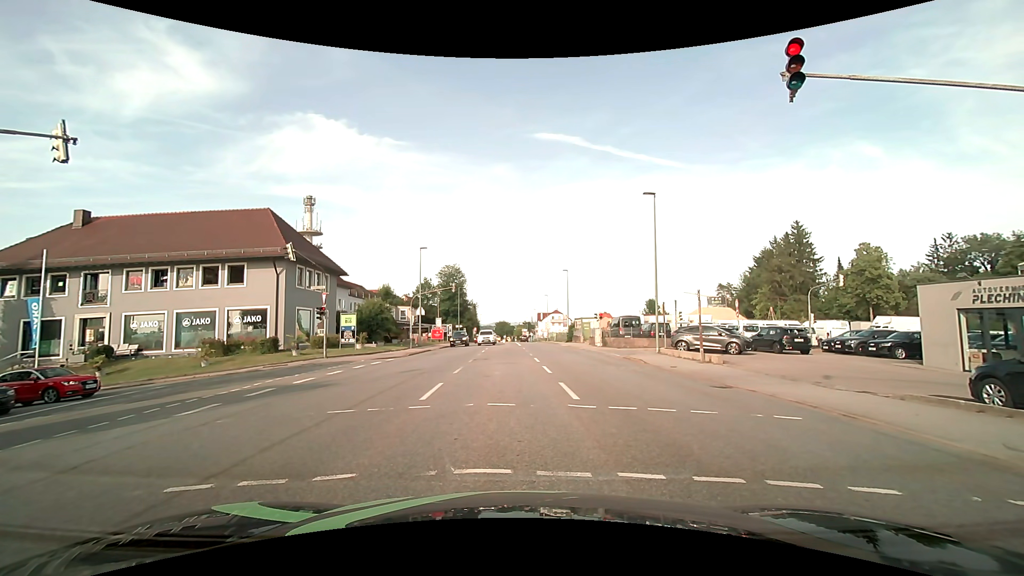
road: tertiary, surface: asphalt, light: Day
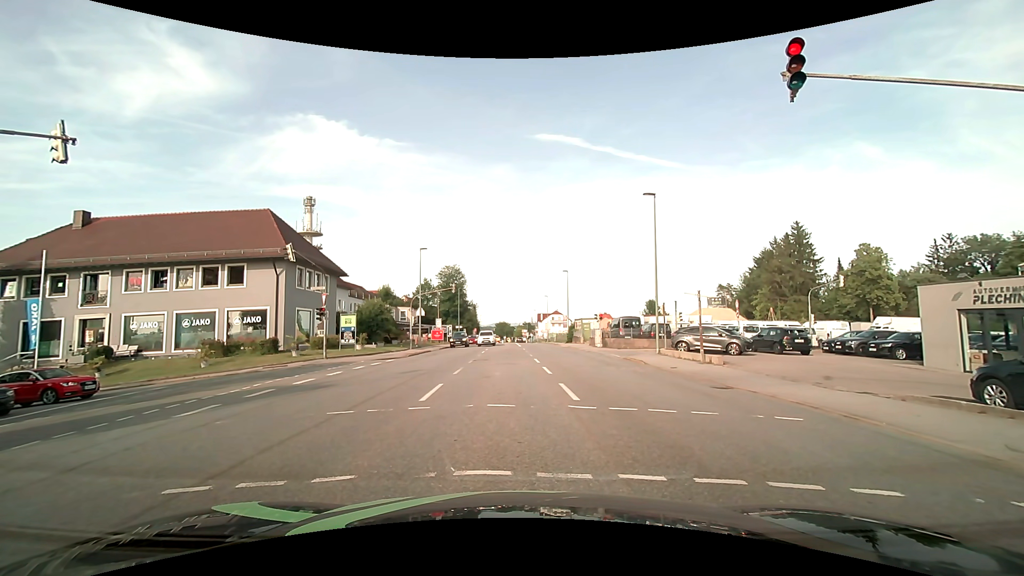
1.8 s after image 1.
(0.0, 0.0) m; 0°
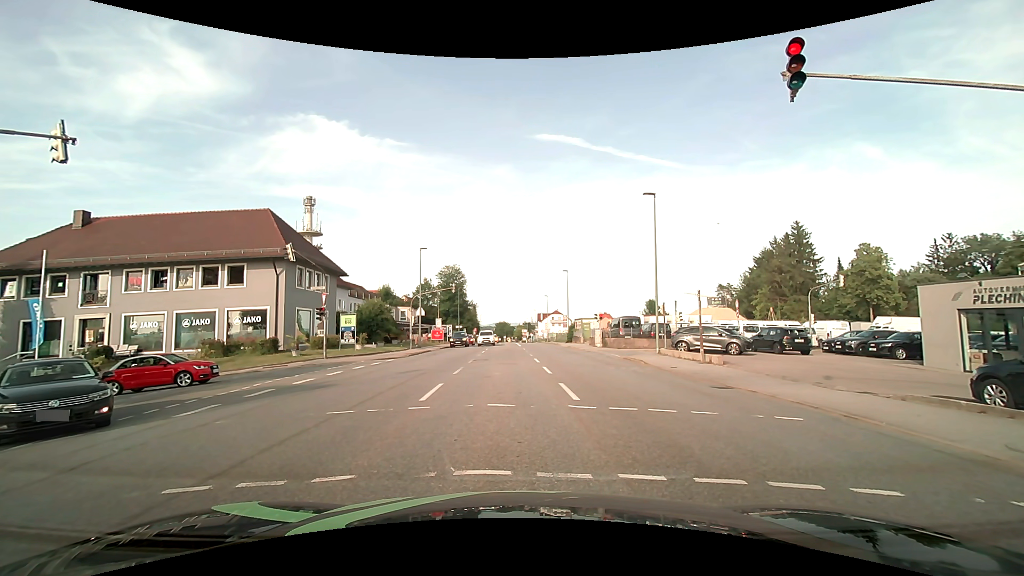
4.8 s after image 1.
(0.0, 0.0) m; 0°
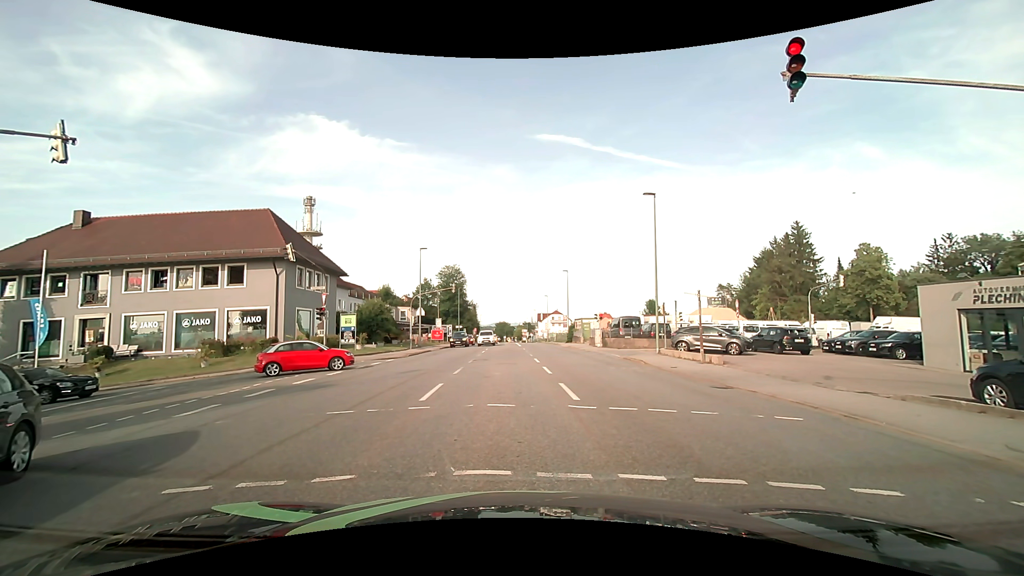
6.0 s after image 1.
(0.0, 0.0) m; 0°
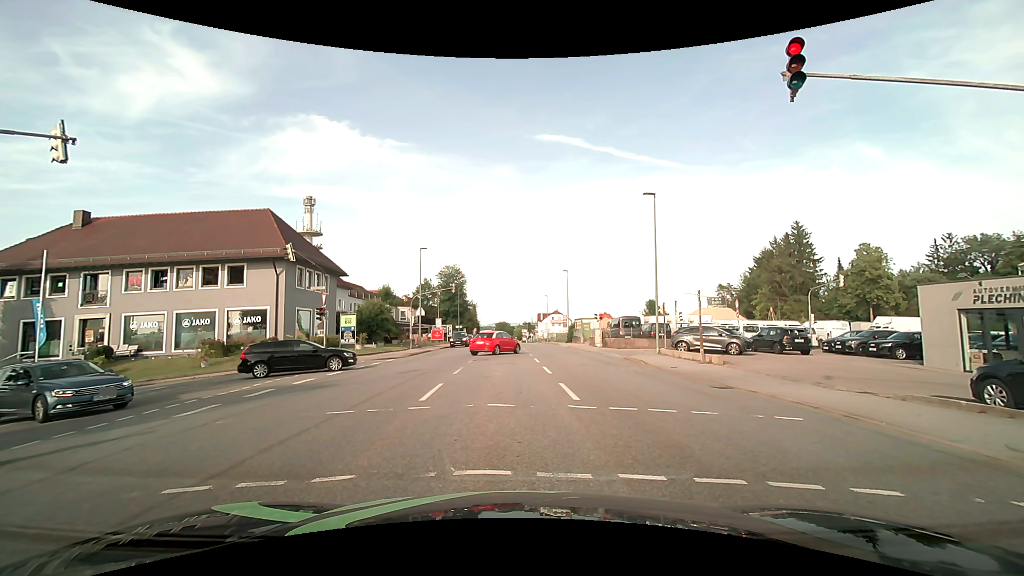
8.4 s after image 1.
(0.0, 0.0) m; 0°
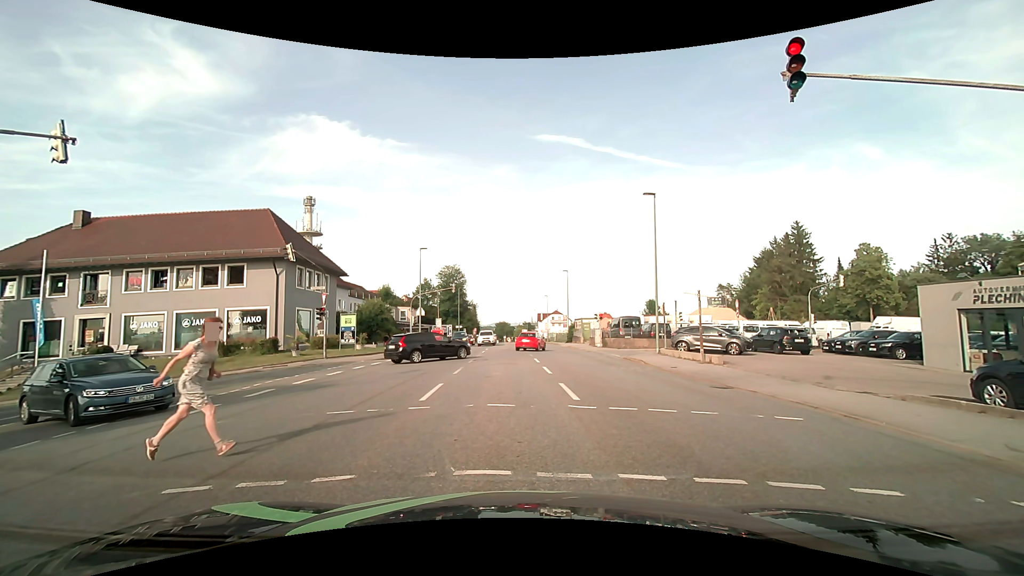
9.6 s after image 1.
(0.0, 0.0) m; 0°
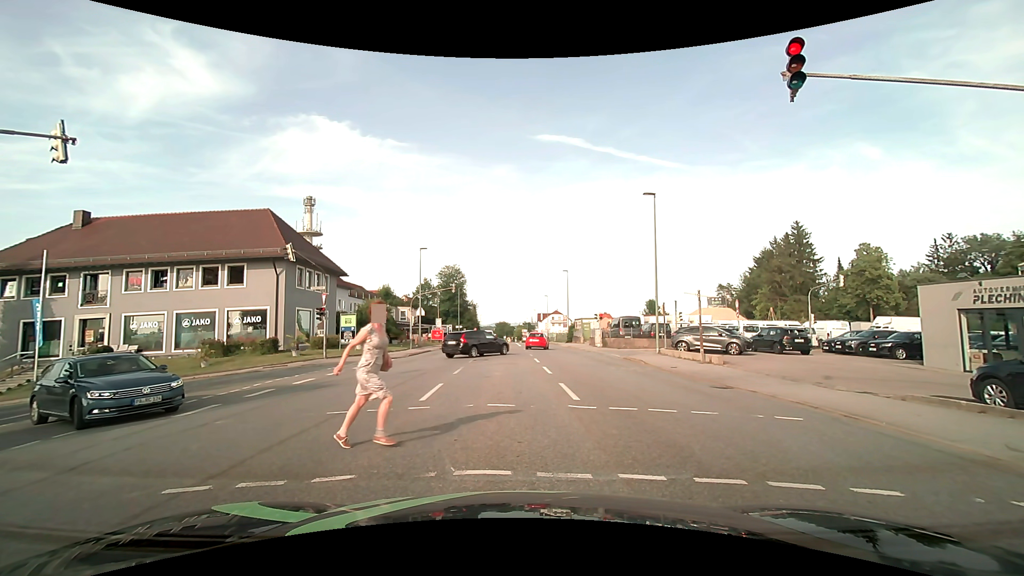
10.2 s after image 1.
(0.0, 0.0) m; 0°
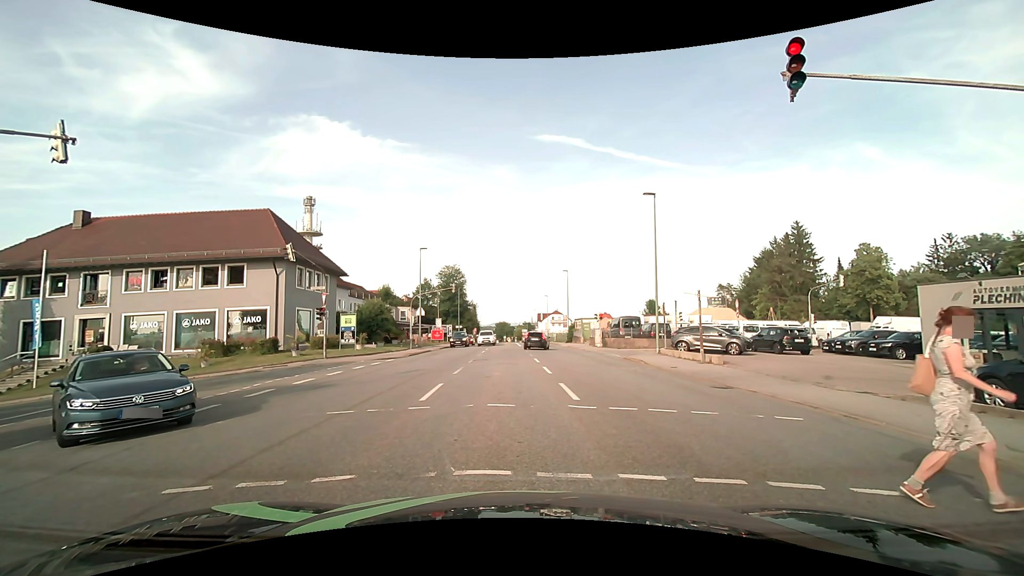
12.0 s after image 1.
(0.0, 0.0) m; 0°
